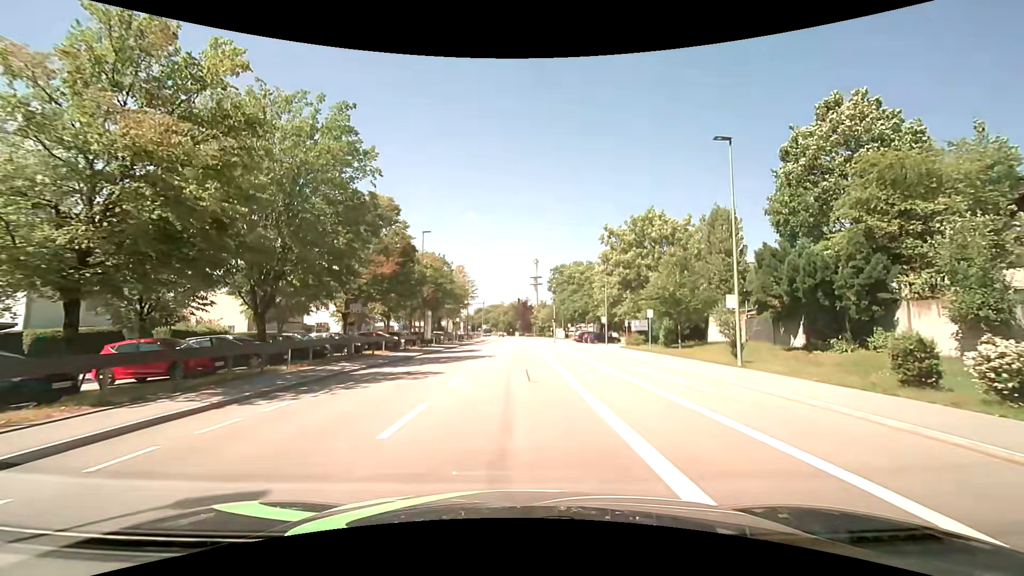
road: tertiary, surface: asphalt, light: Day
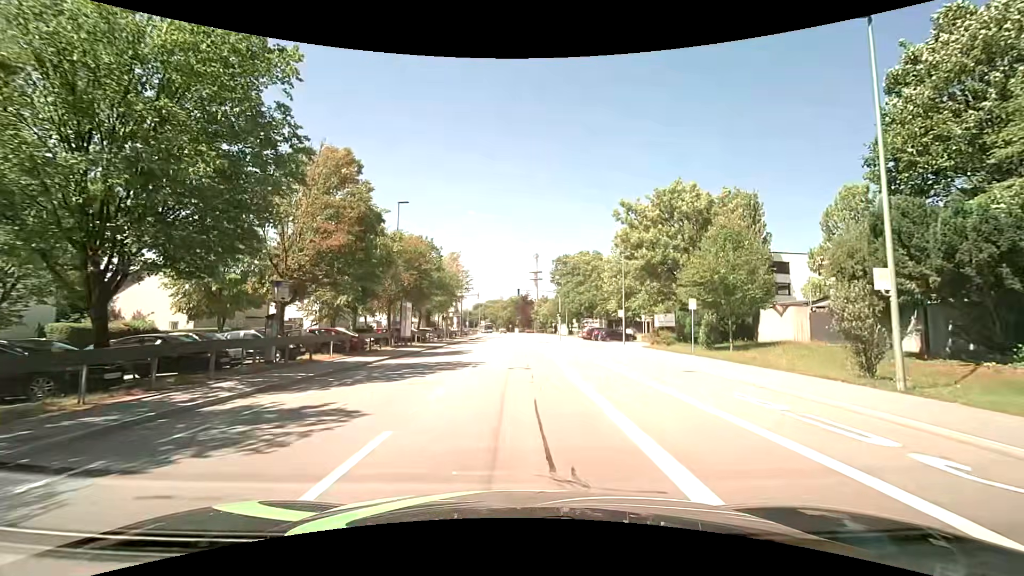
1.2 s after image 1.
(0.0, +9.0) m; +1°
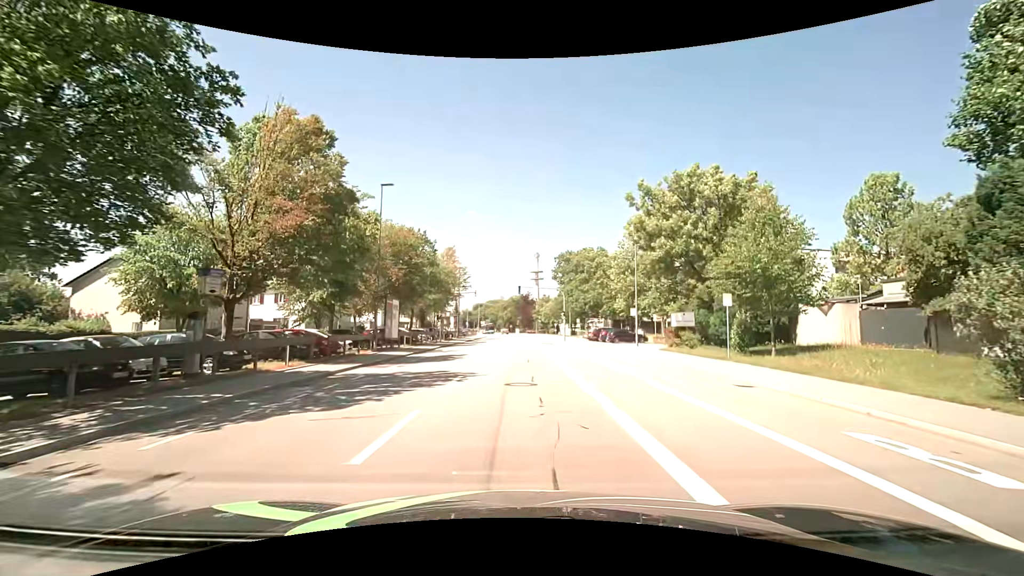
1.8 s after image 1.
(-0.1, +4.5) m; 0°
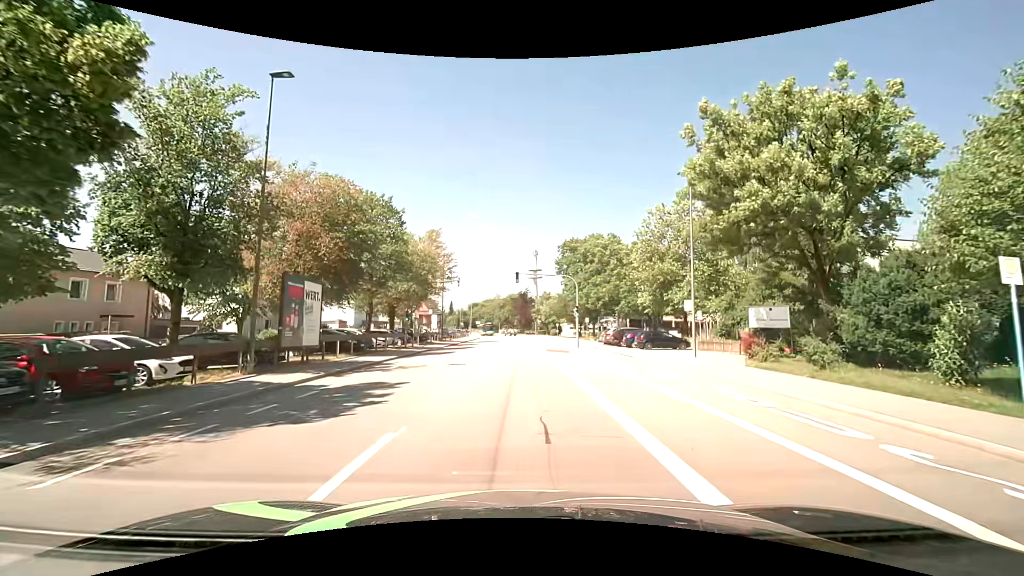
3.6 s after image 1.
(-0.1, +13.5) m; -1°
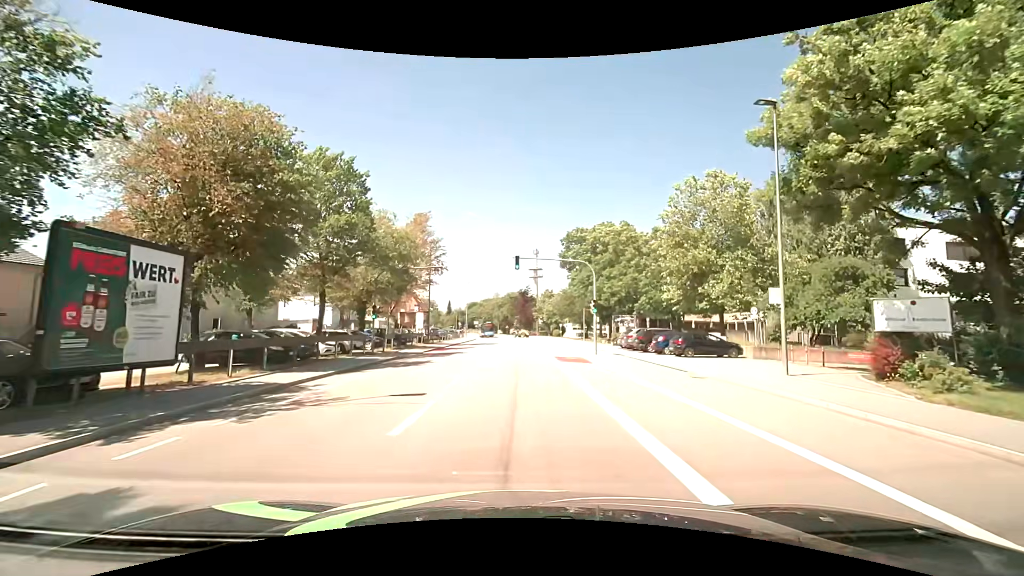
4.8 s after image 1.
(0.0, +9.0) m; +1°
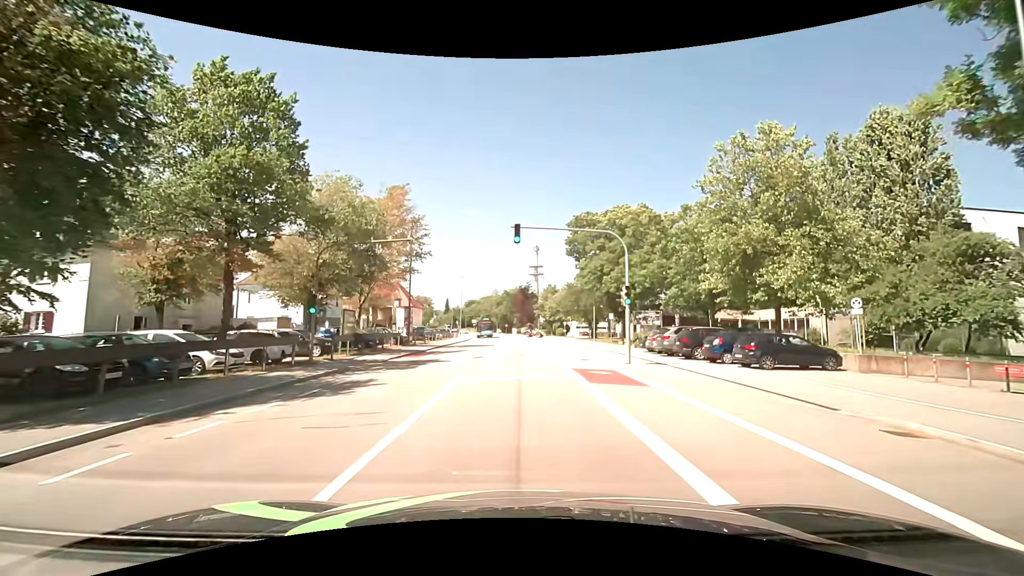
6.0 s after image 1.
(0.0, +9.1) m; 0°
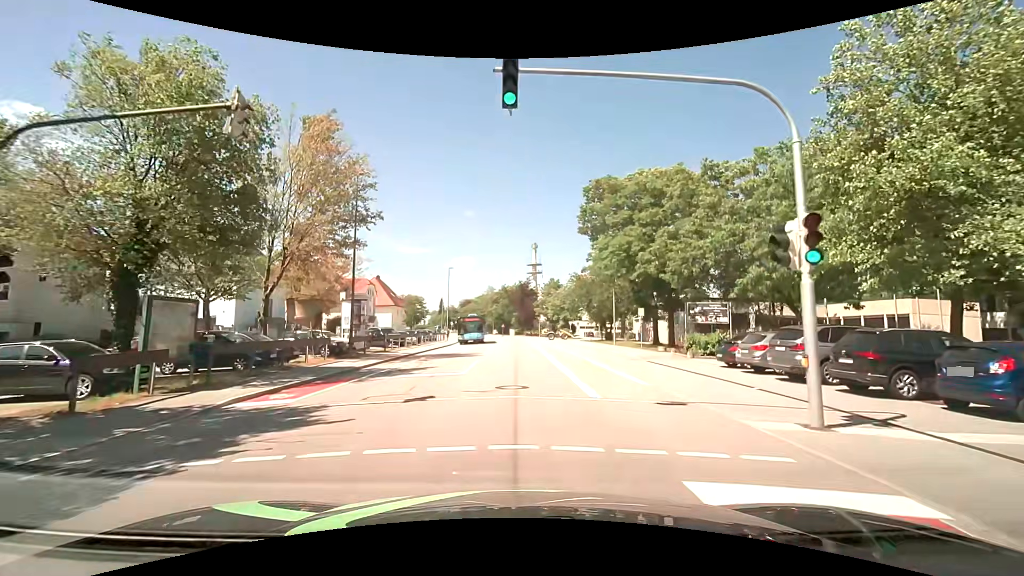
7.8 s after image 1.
(+0.1, +13.6) m; +1°
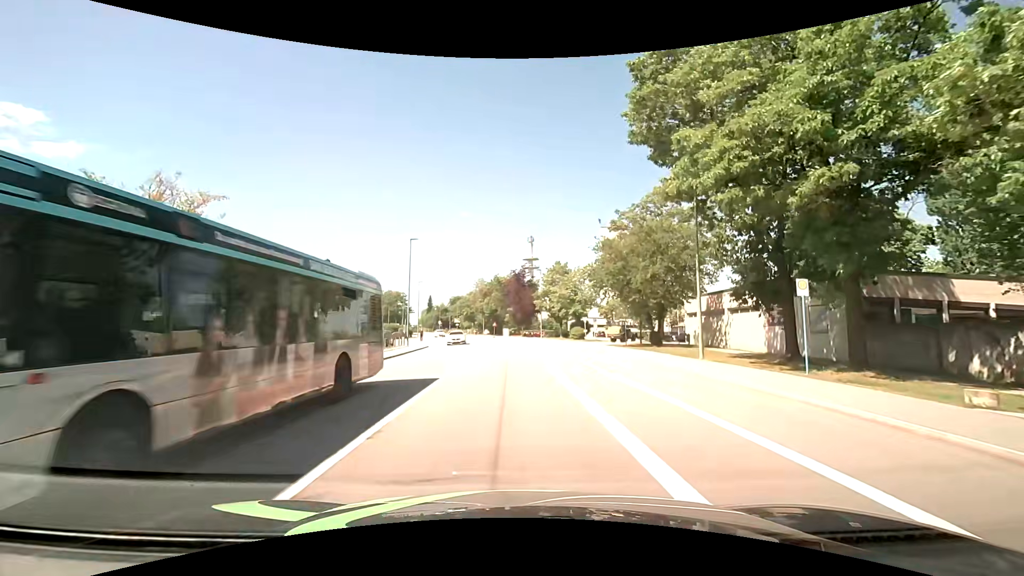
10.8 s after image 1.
(-0.1, +22.6) m; -1°
(0, +10) (0, +20) (0, +30) (0, +40) (0, +50) (-1, +60) (-2, +70) (-3, +80) (-5, +90) (-7, +99) m
